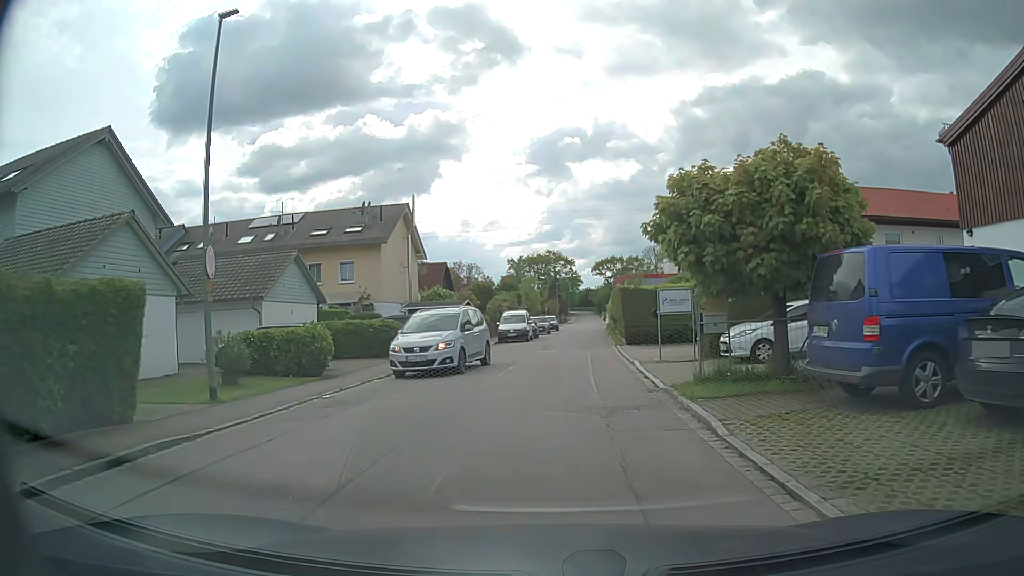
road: residential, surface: asphalt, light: Day
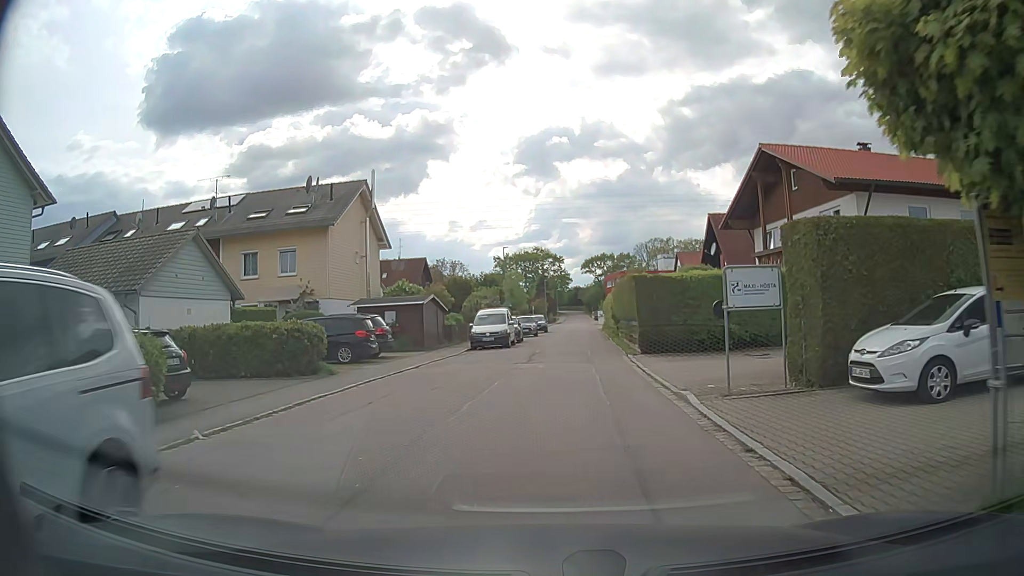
(-0.1, +8.3) m; 0°
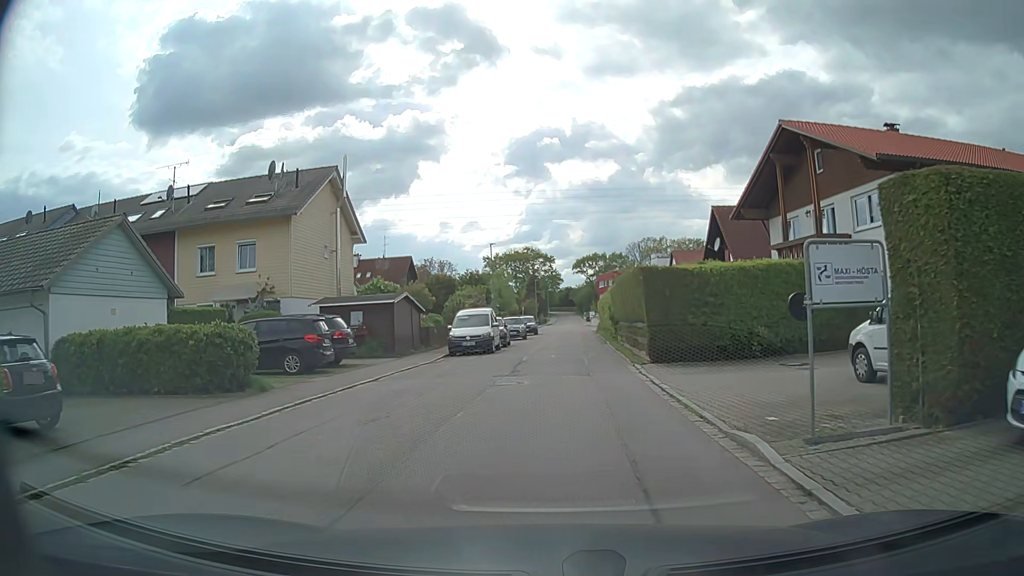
(+0.1, +4.0) m; +1°
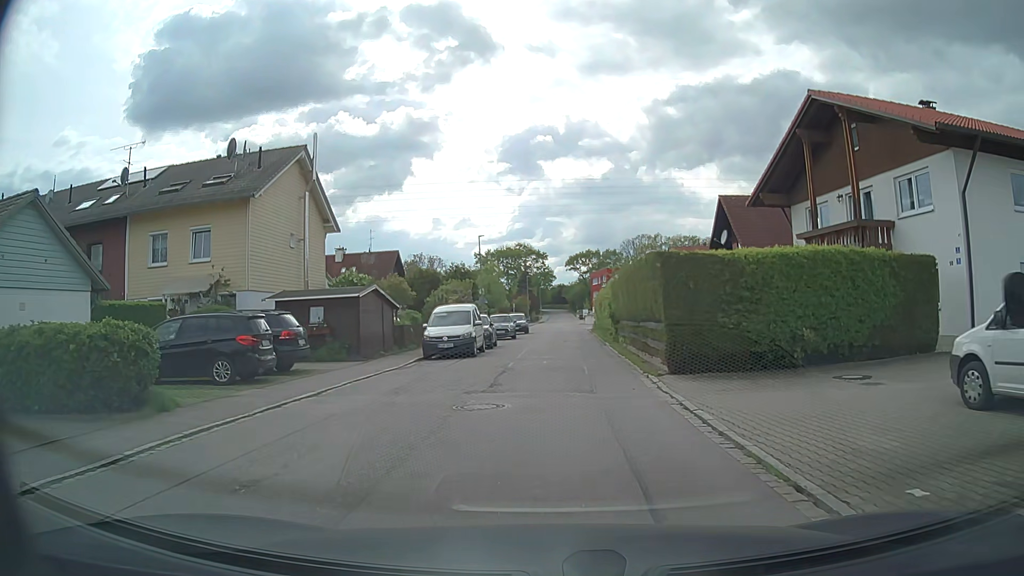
(0.0, +3.9) m; +1°
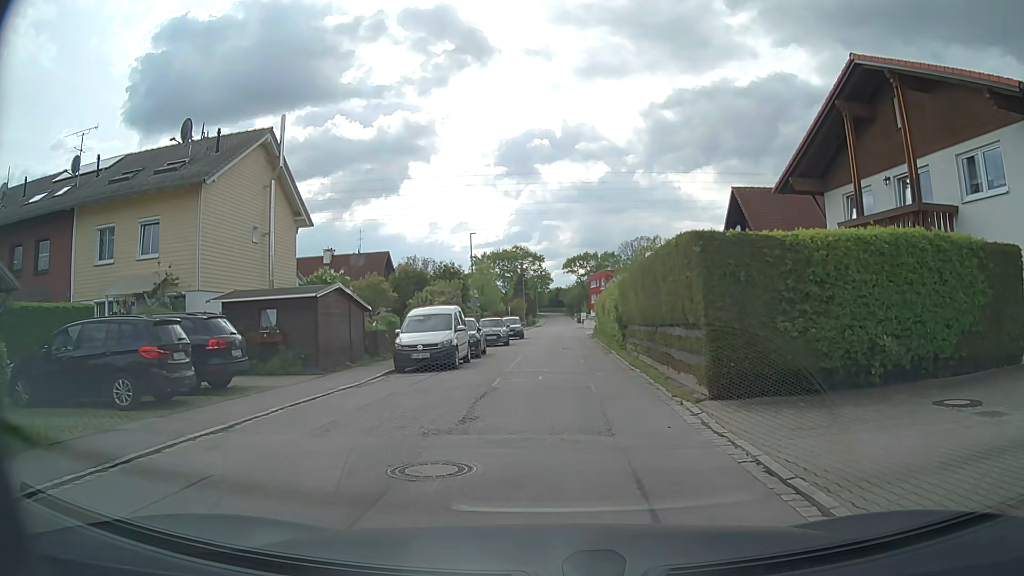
(0.0, +3.9) m; +1°
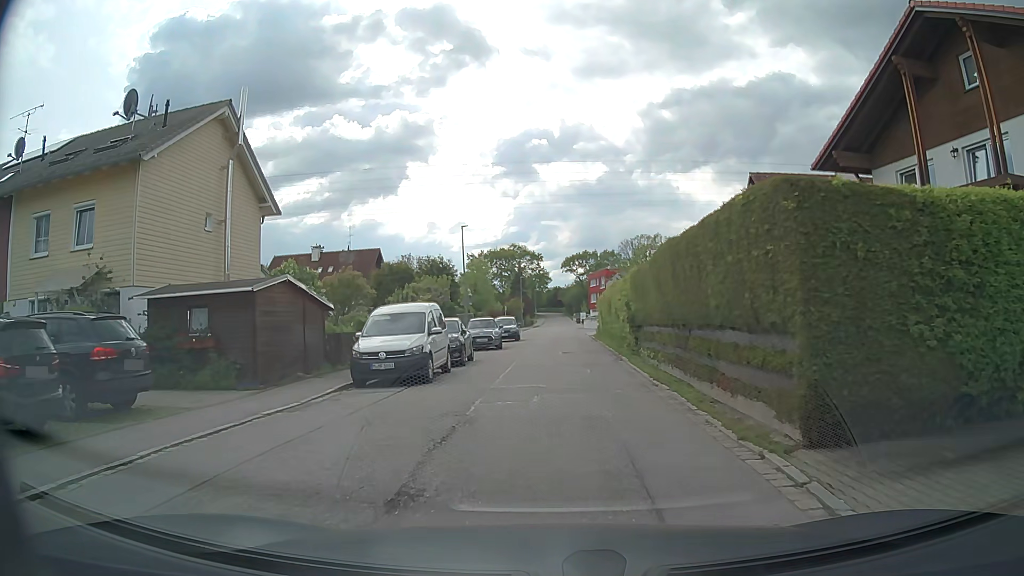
(0.0, +4.1) m; 0°
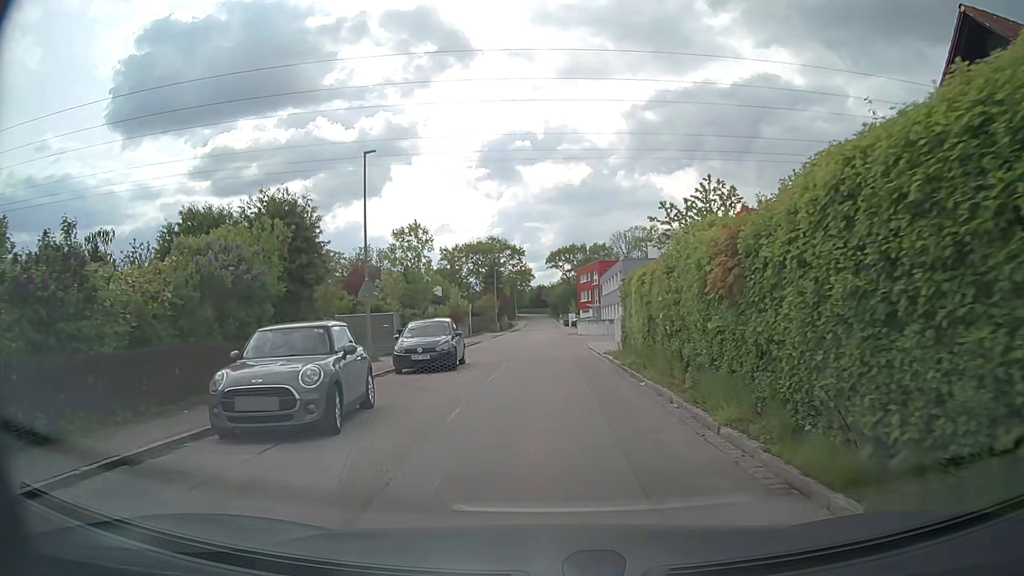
(+0.3, +21.9) m; +1°
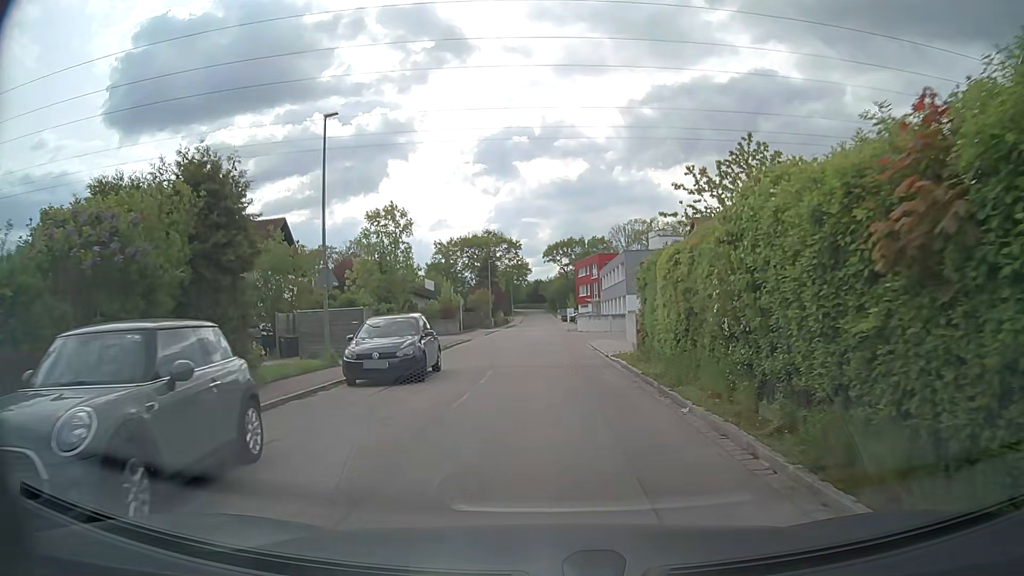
(0.0, +4.5) m; 0°
